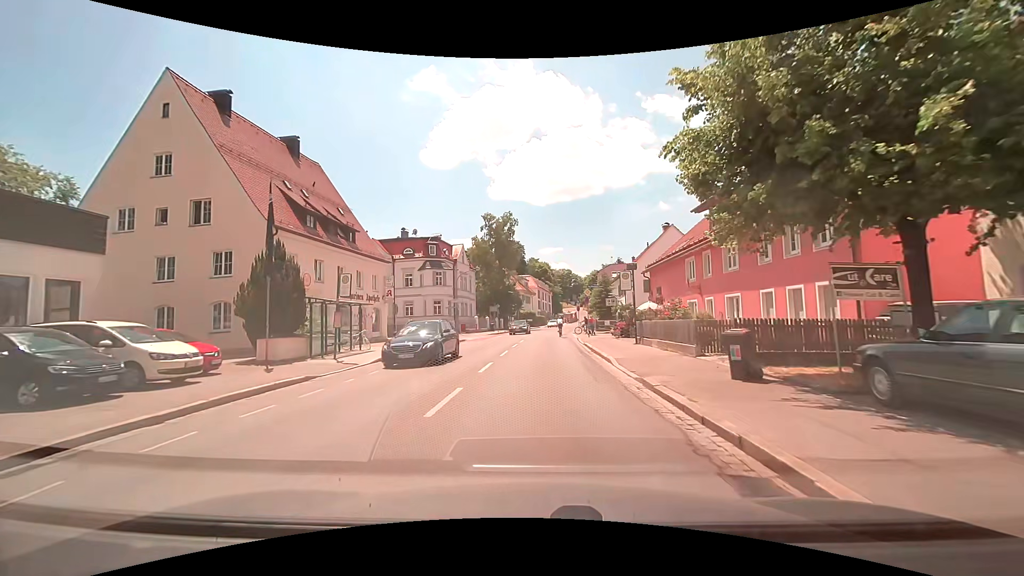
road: secondary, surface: asphalt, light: Day
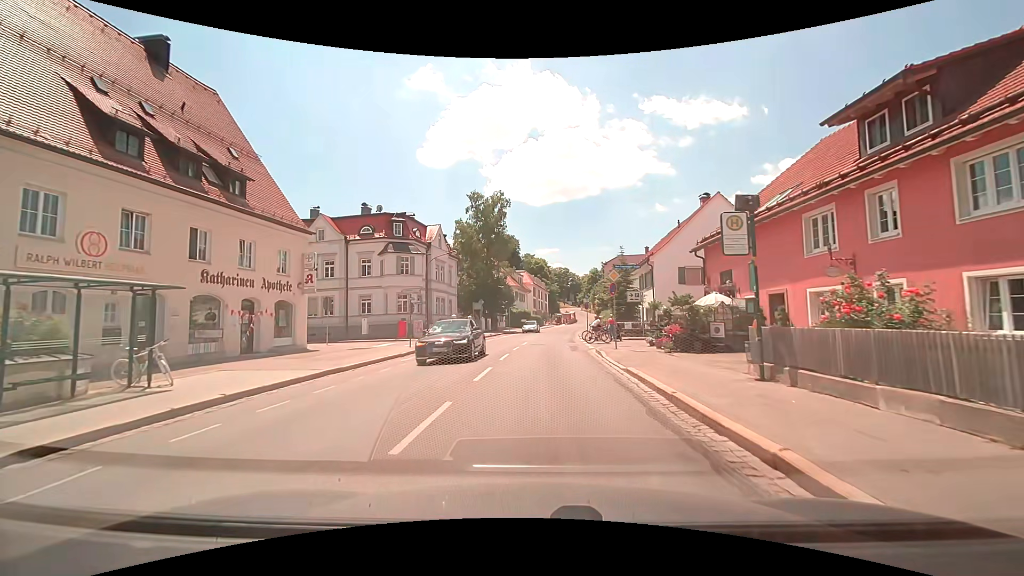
(0.0, +13.7) m; -1°
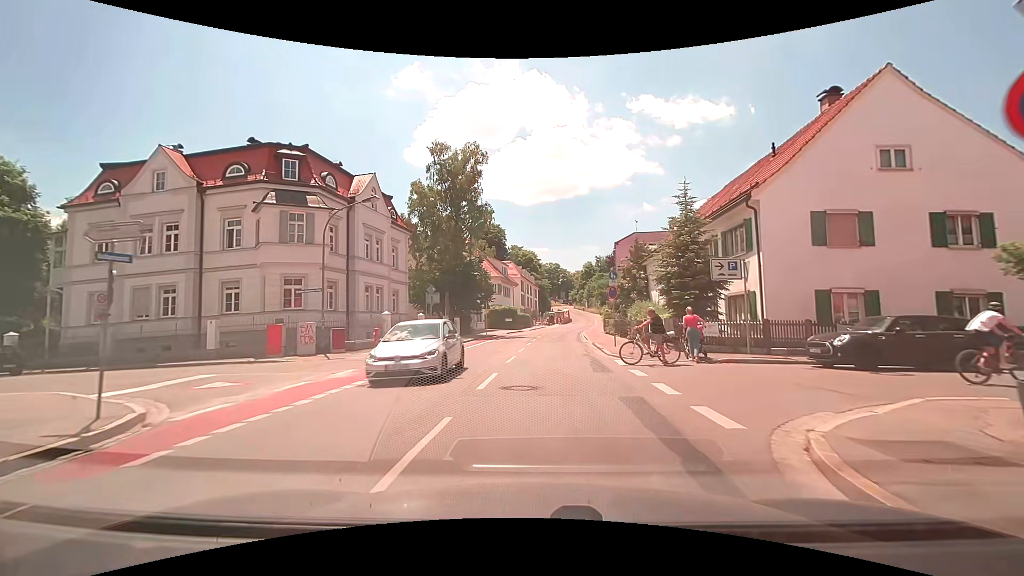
(+0.4, +18.9) m; +1°
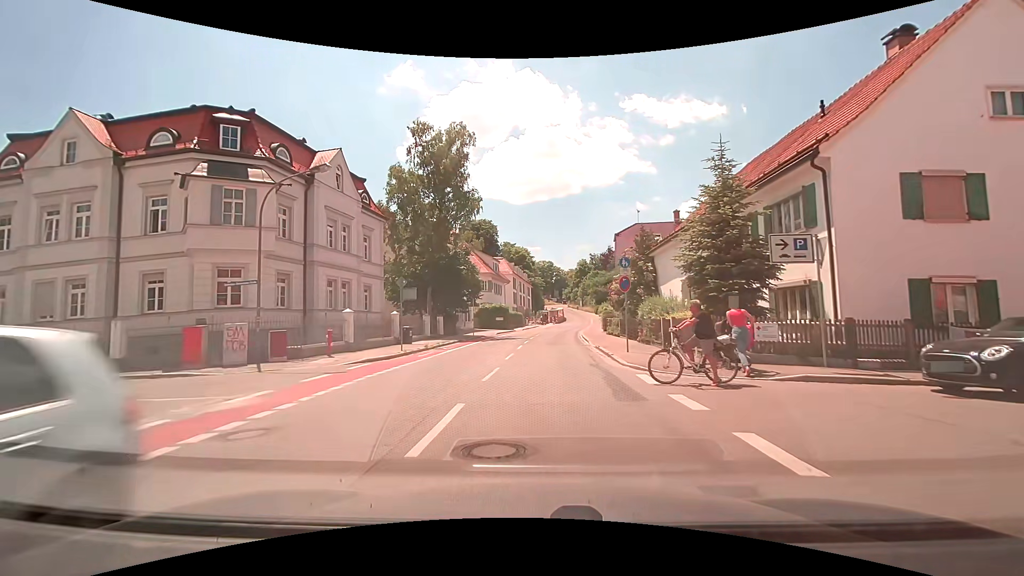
(+0.1, +4.9) m; +2°
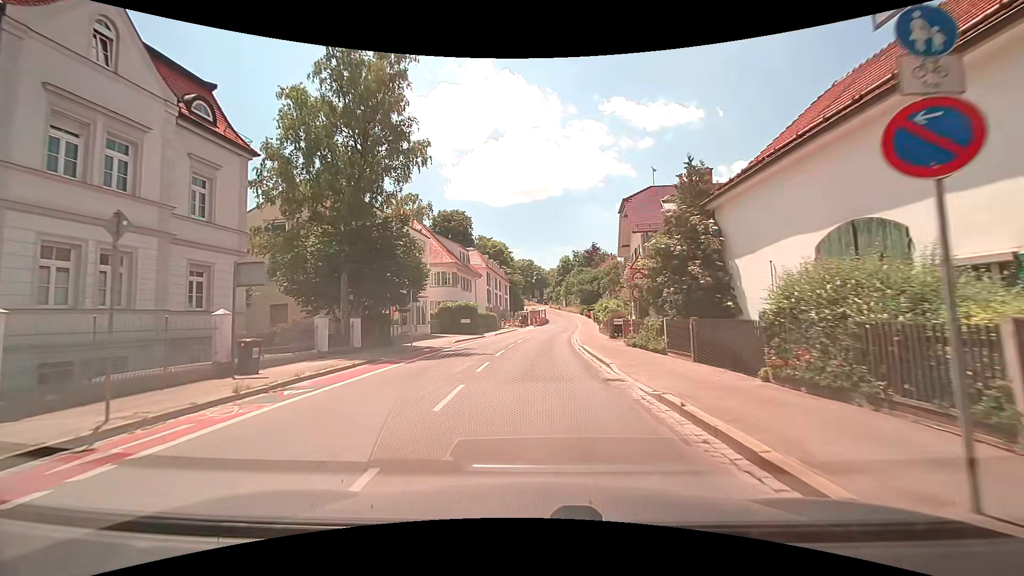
(+0.3, +15.1) m; +2°
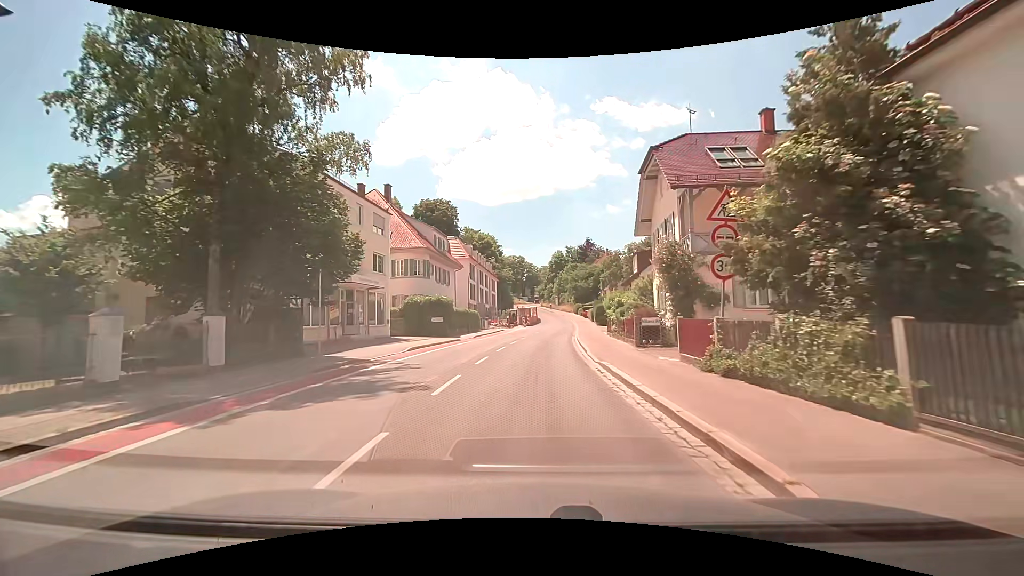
(+0.2, +10.6) m; +1°
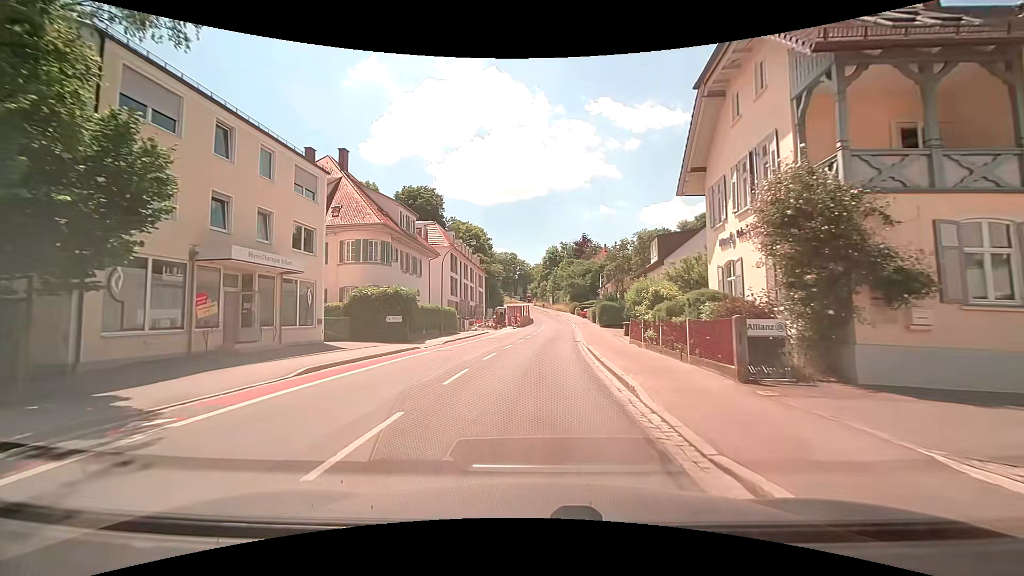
(0.0, +10.7) m; +1°
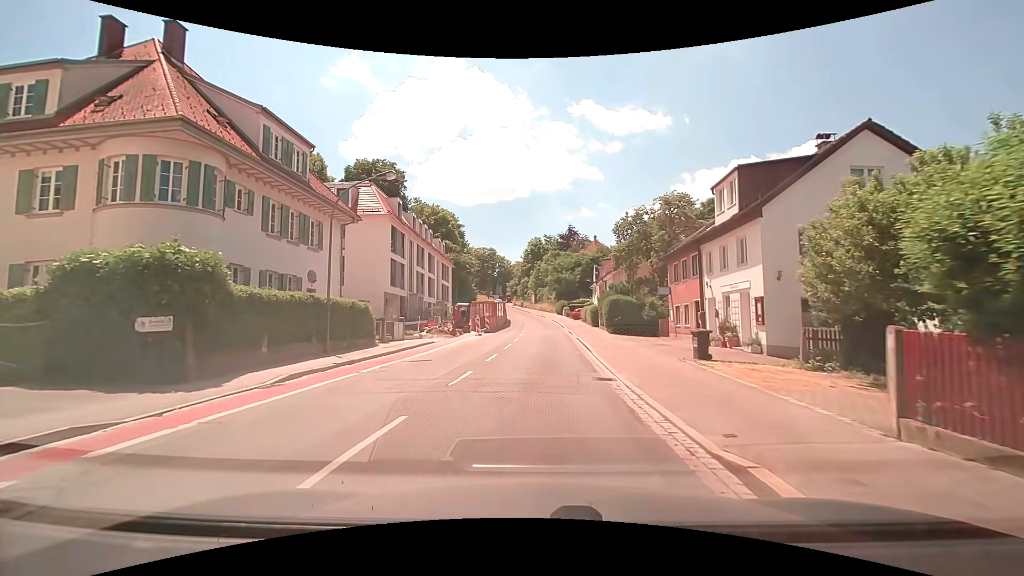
(+0.4, +18.0) m; +3°
(0, +10) (0, +20) (+1, +30) (+1, +40) (+1, +50) (+1, +60) (0, +70) (-1, +80) (-3, +90) (-4, +100) m
